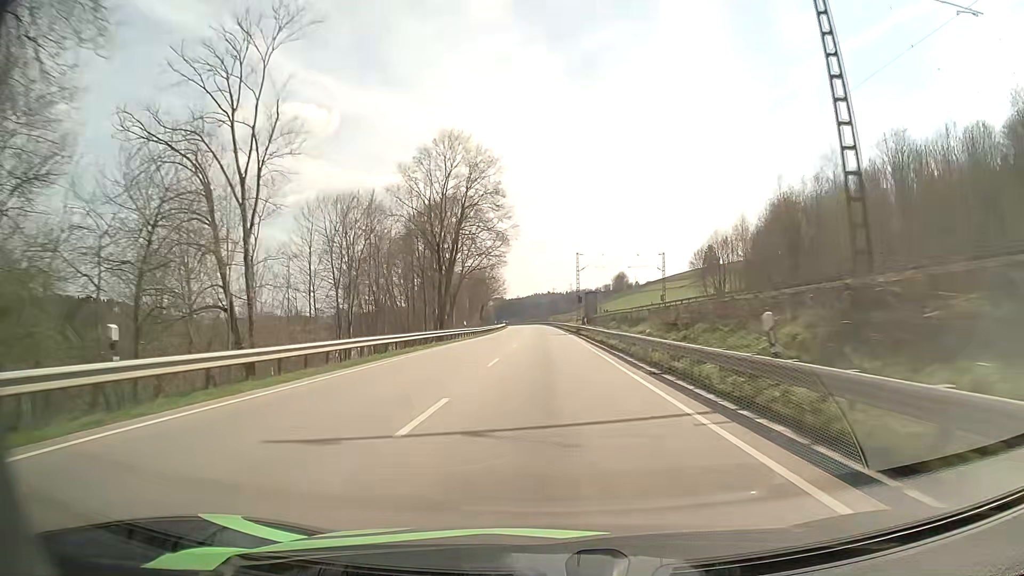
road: primary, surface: asphalt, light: Day
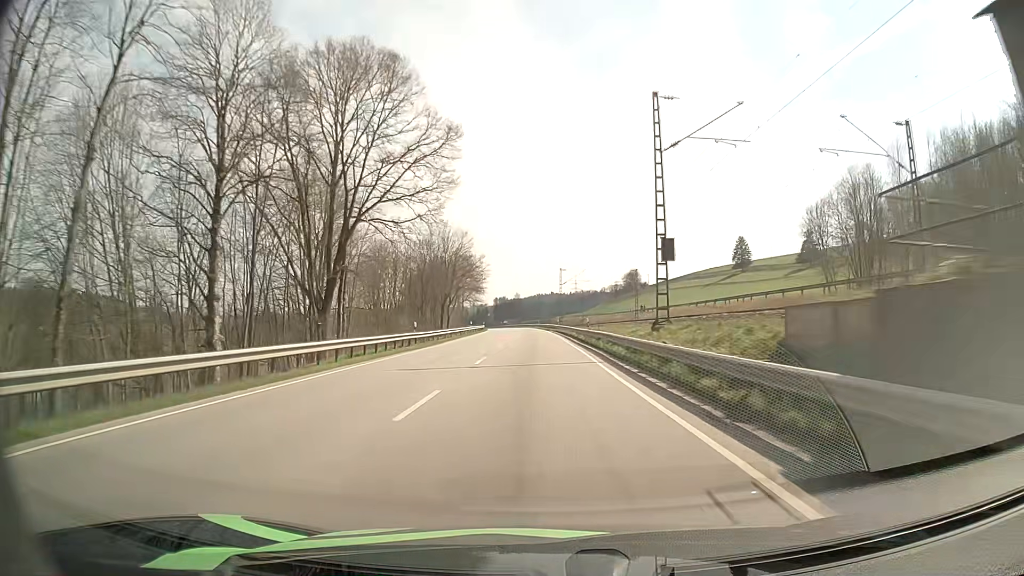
(-0.2, +60.0) m; 0°
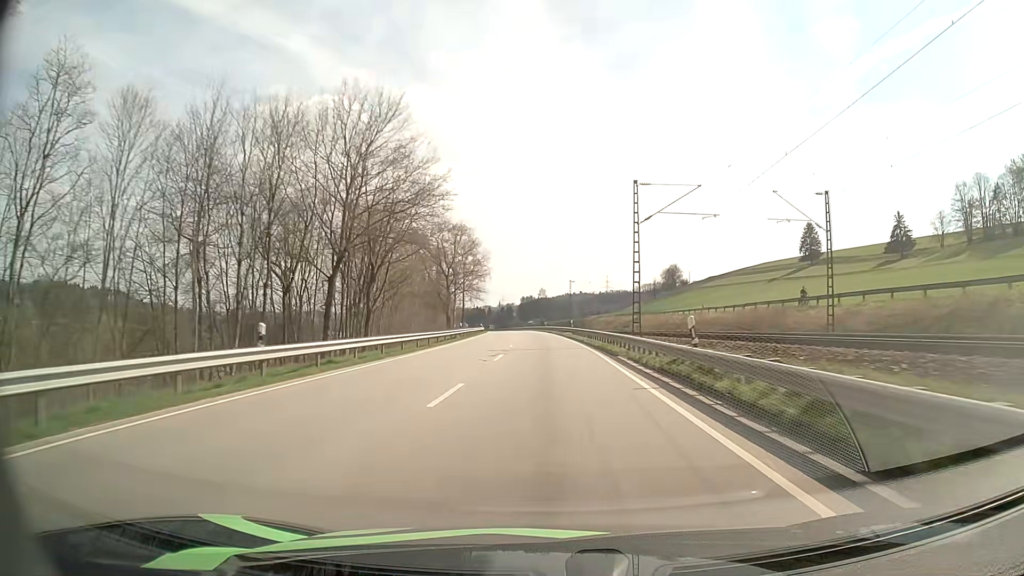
(-1.2, +60.2) m; -2°
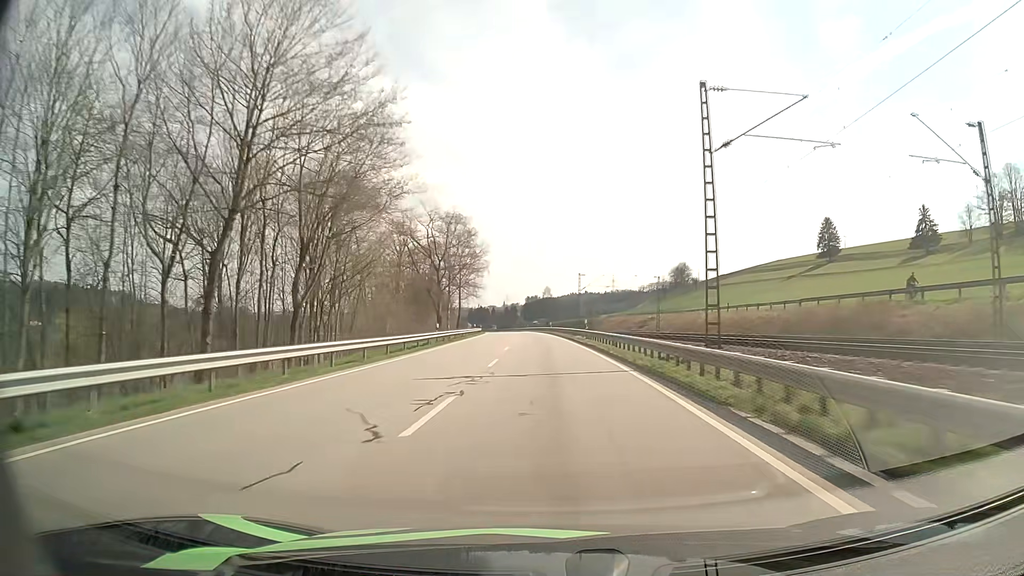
(-0.1, +15.0) m; -1°
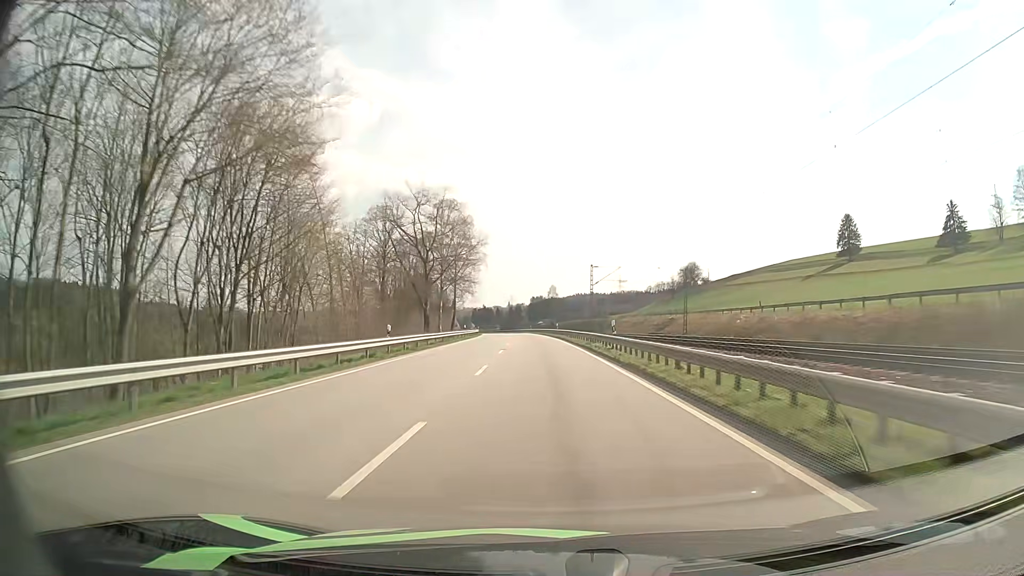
(-0.1, +15.0) m; -1°
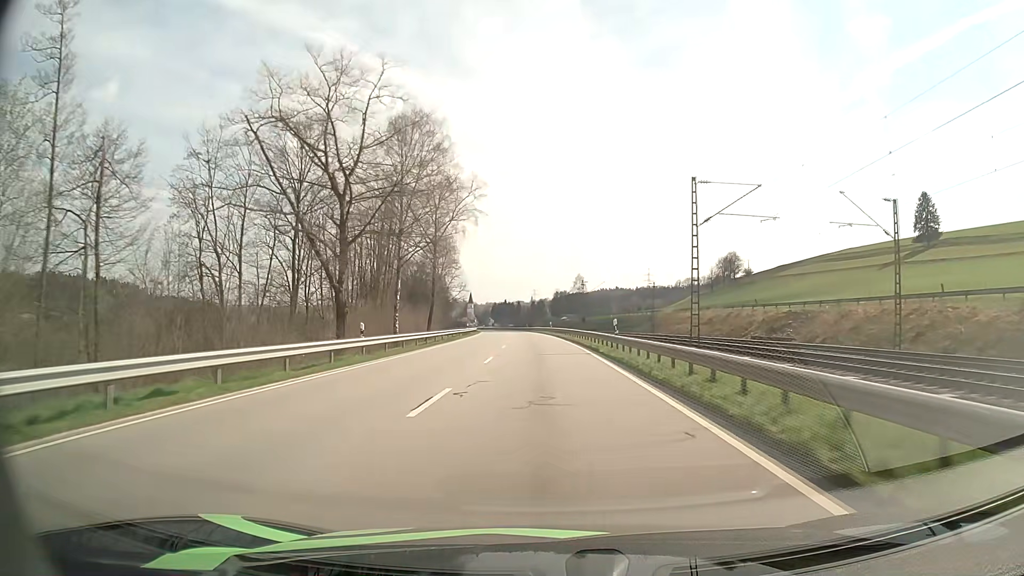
(-0.6, +44.8) m; -2°
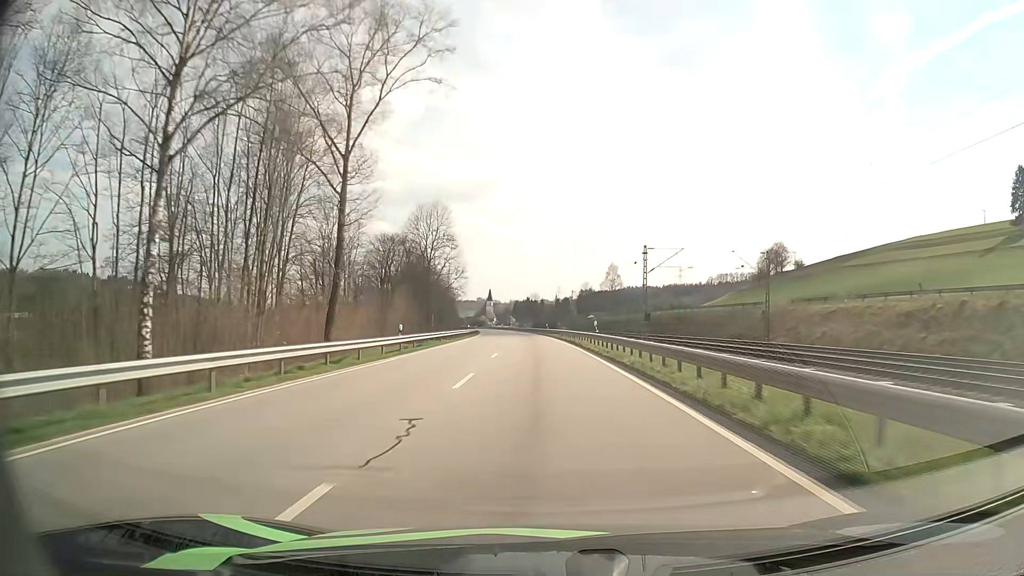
(-0.8, +44.8) m; -2°
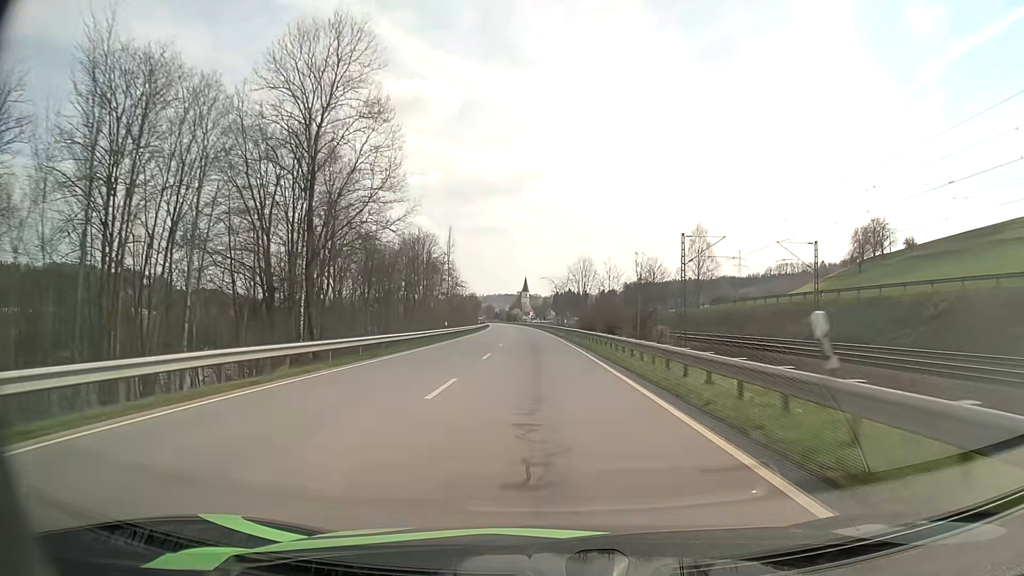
(-2.3, +76.0) m; -4°
(0, +10) (0, +20) (0, +30) (-1, +40) (-1, +50) (-1, +60) (-2, +70) (-2, +80) (-3, +90) (-3, +100) m
